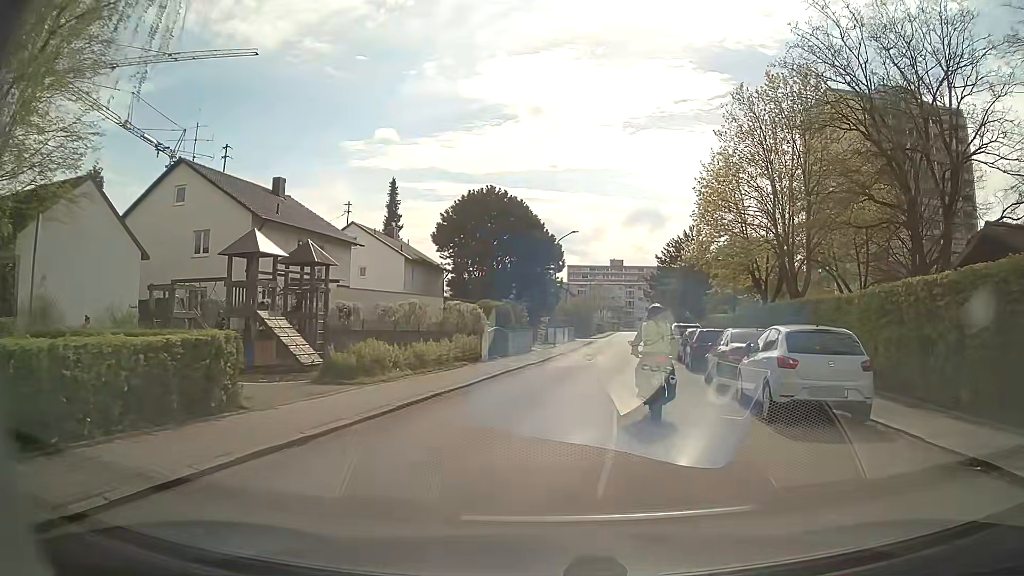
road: residential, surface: asphalt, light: Day
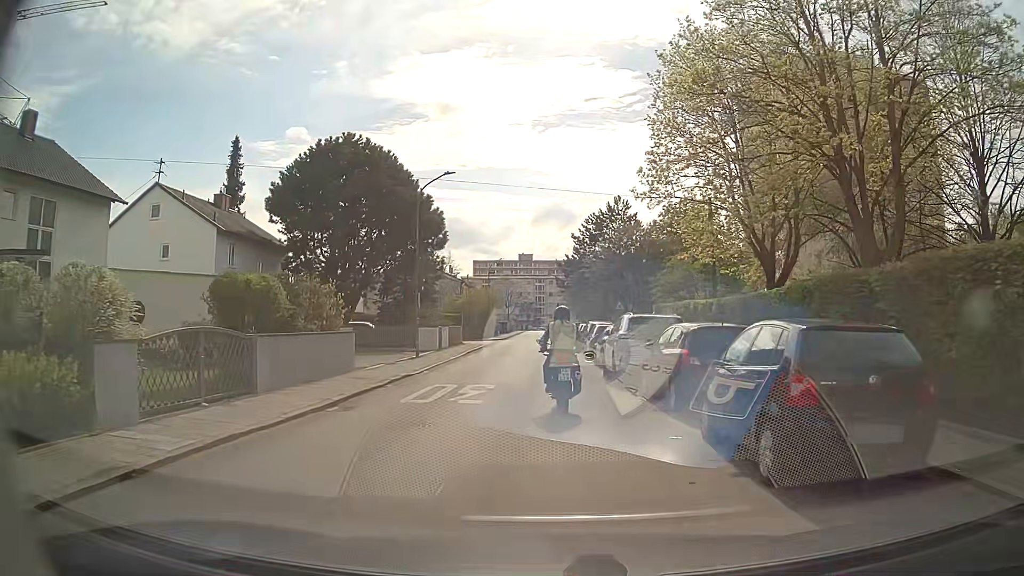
(+2.1, +17.2) m; +8°
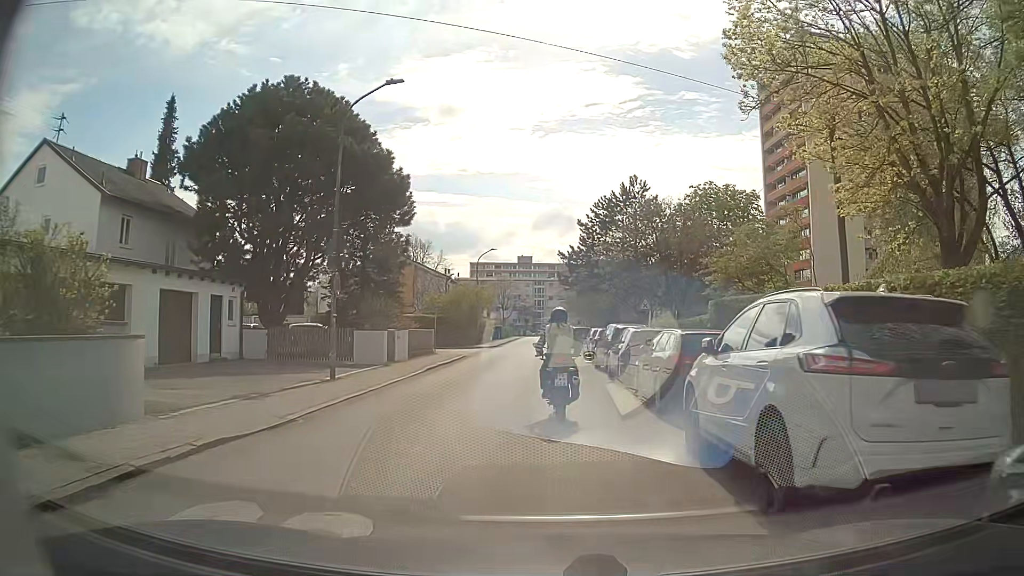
(+0.1, +11.1) m; +1°
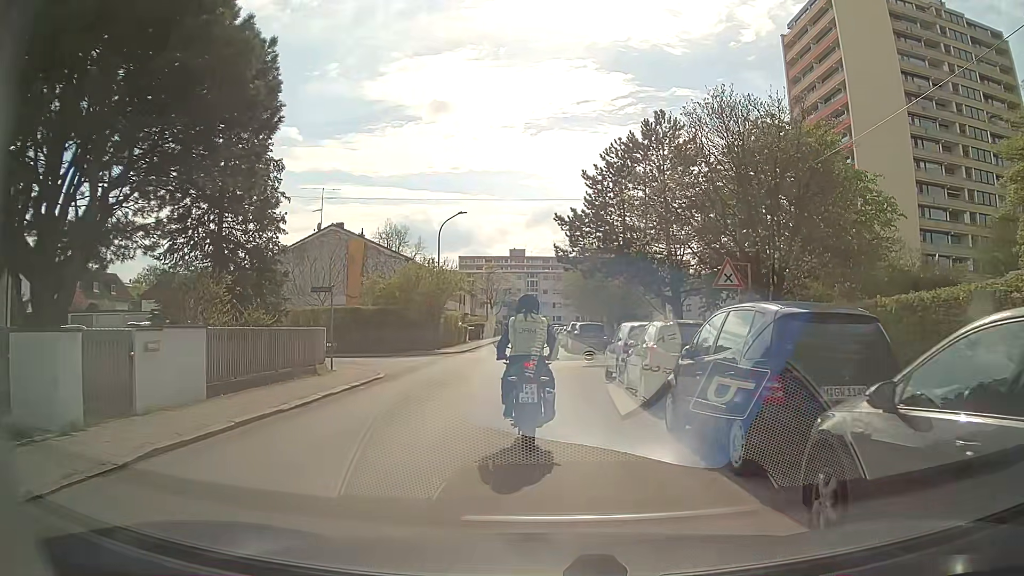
(+0.1, +15.8) m; -1°
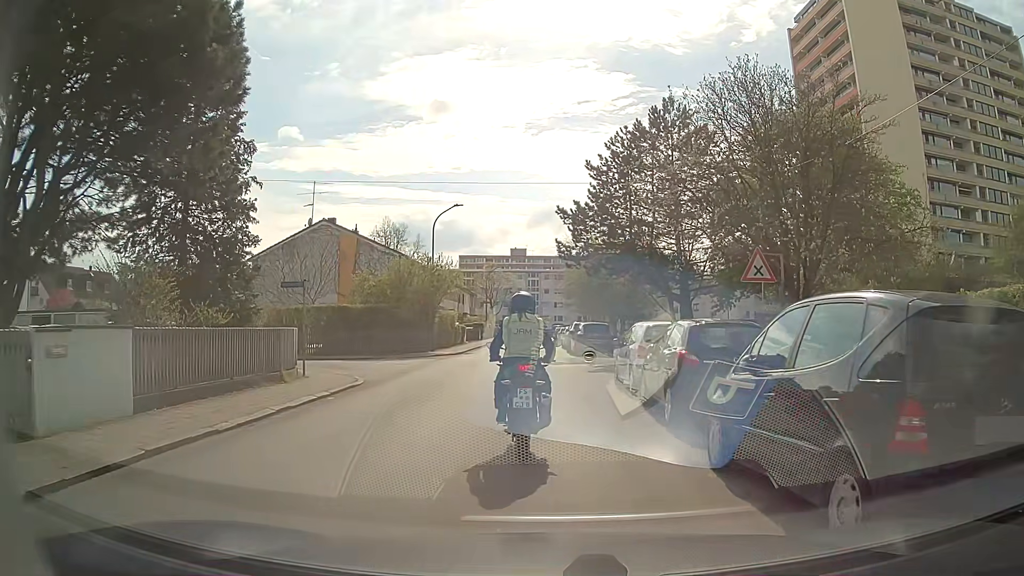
(+0.1, +2.3) m; +1°
(0, +10) (0, +20) (0, +30) (-1, +40) (0, +50) (0, +60) (0, +70) (0, +80) (0, +90) (-1, +100) m
